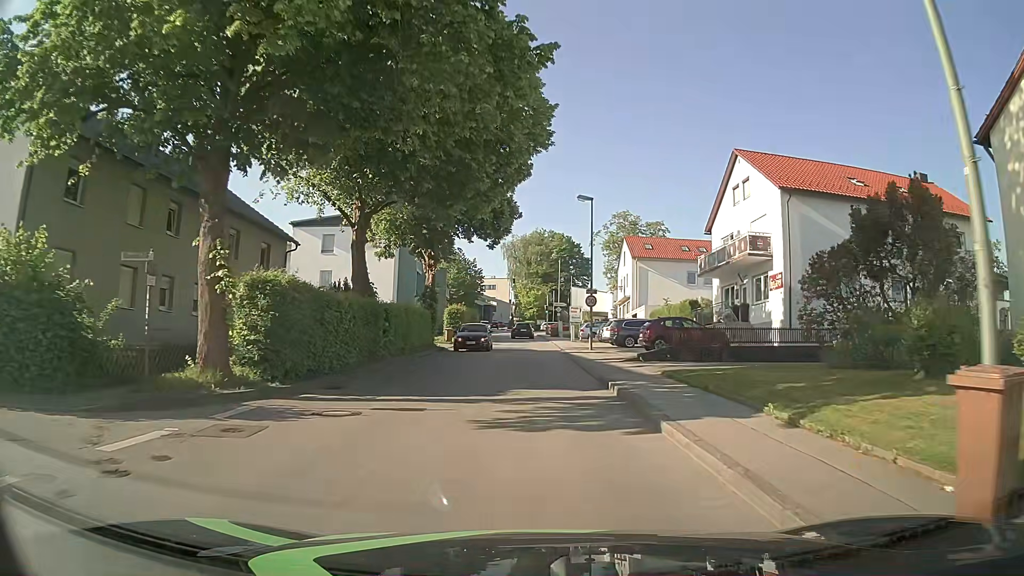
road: unclassified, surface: asphalt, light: Day
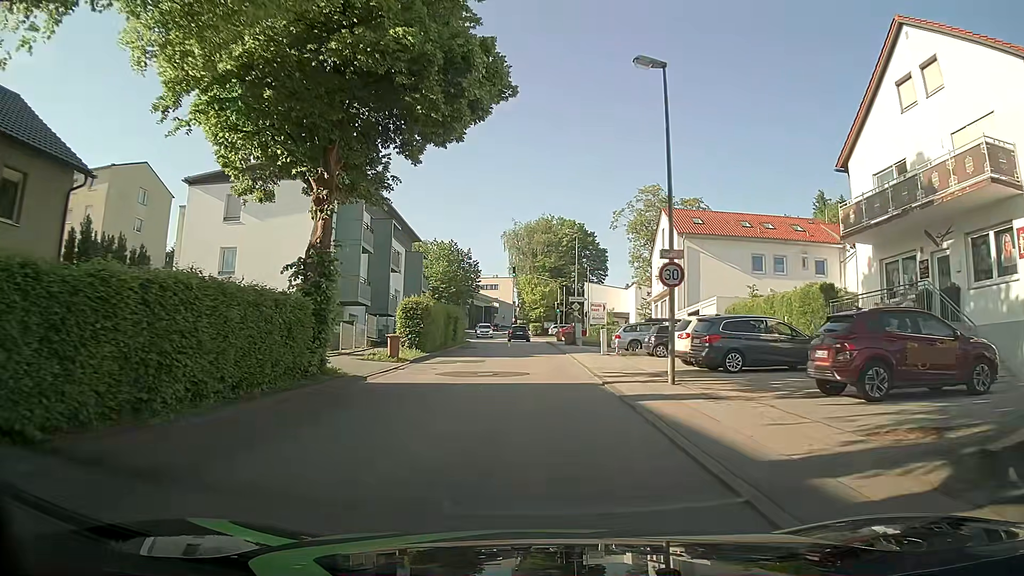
(0.0, +18.8) m; 0°
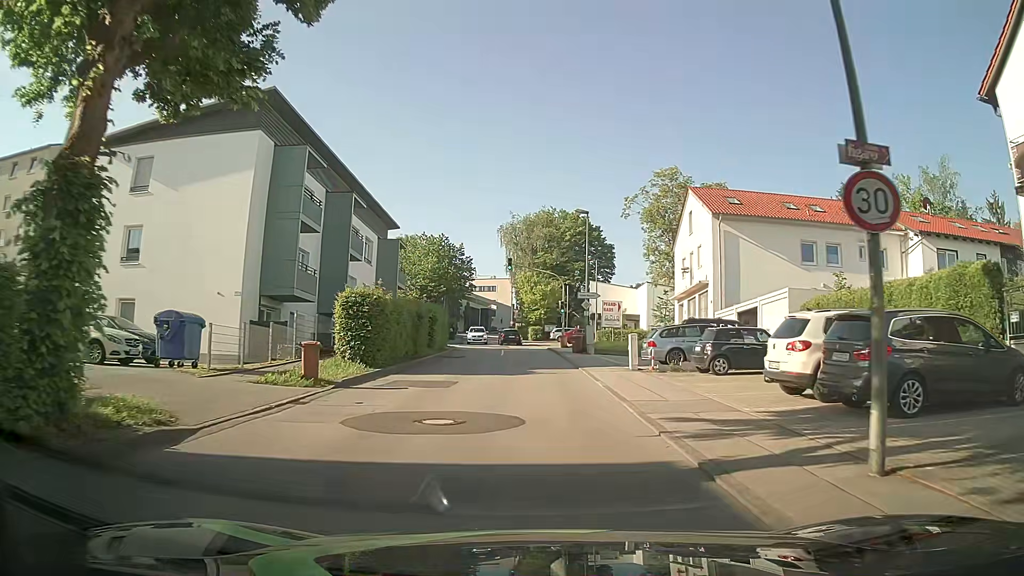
(0.0, +9.5) m; -2°
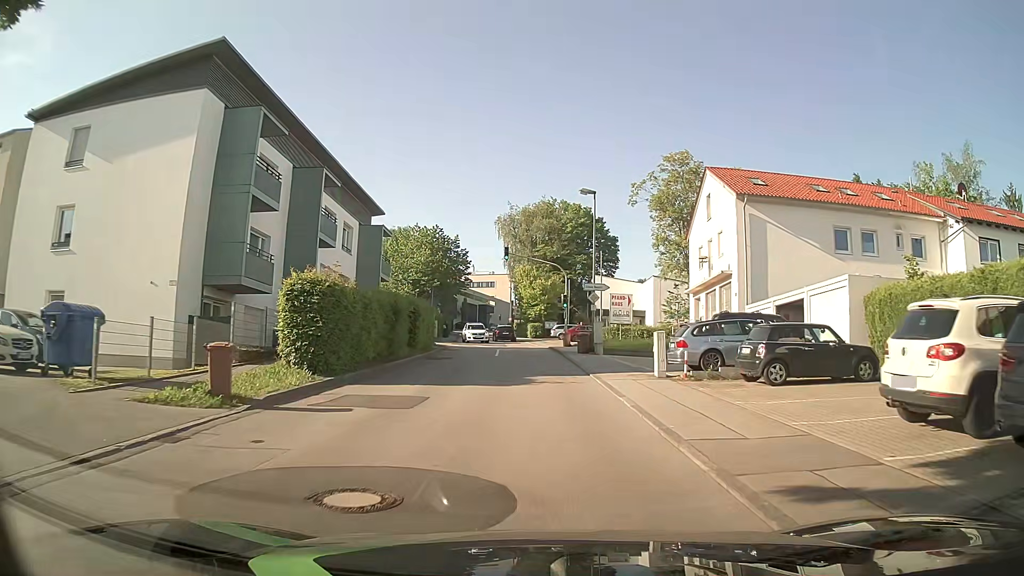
(+0.1, +4.8) m; +2°
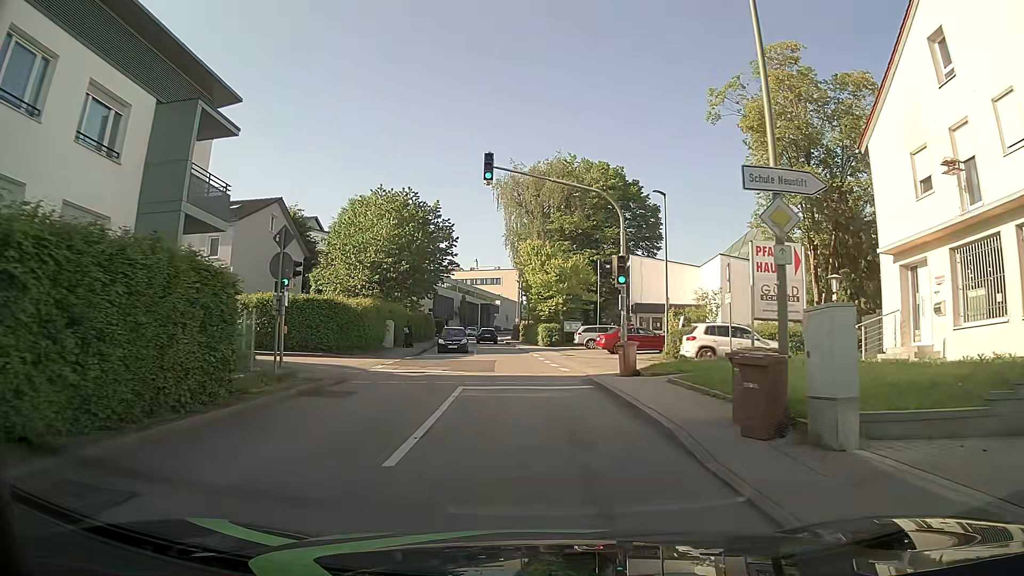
(-0.2, +23.9) m; -1°
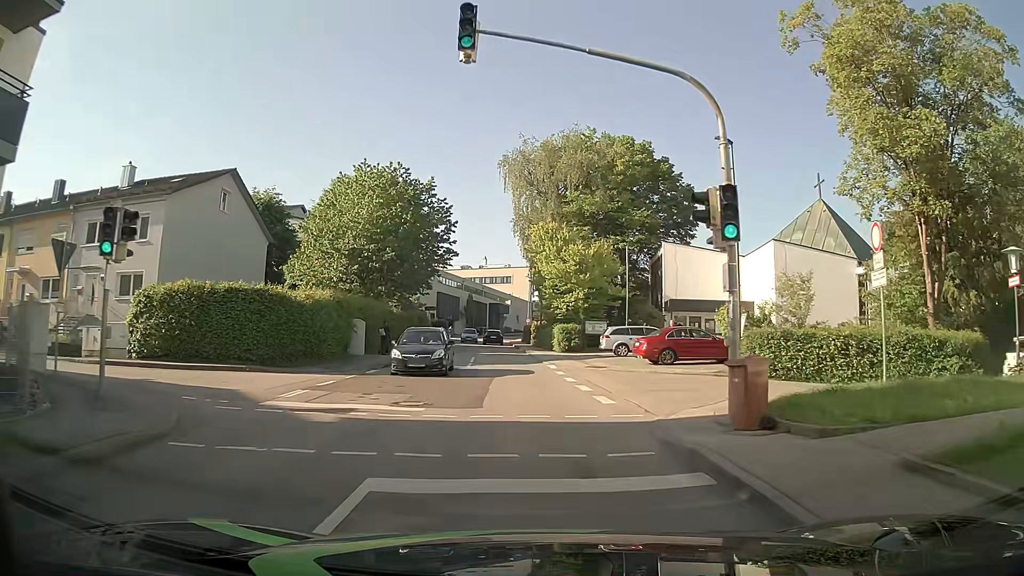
(-0.2, +9.6) m; -2°
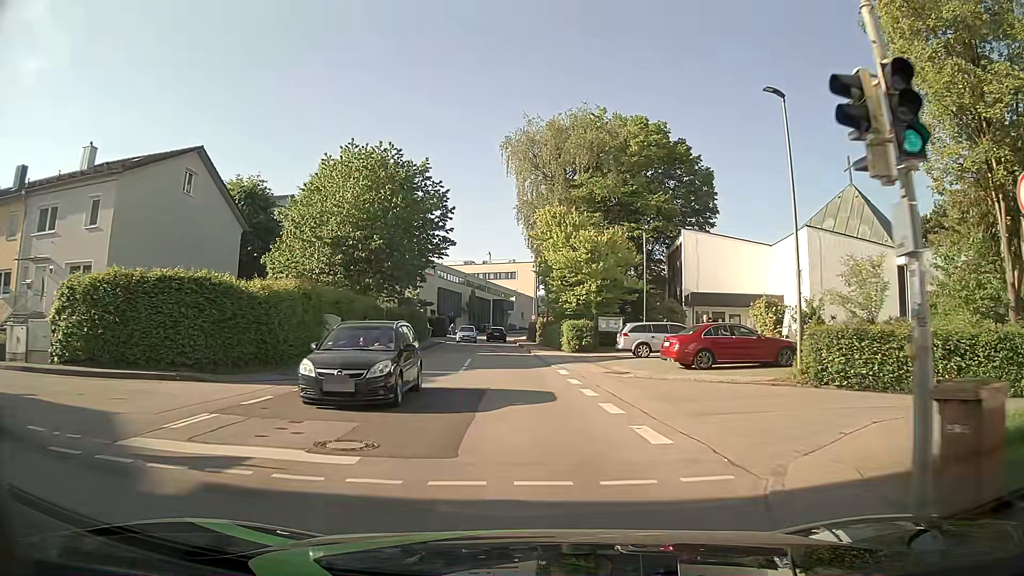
(0.0, +4.8) m; 0°
